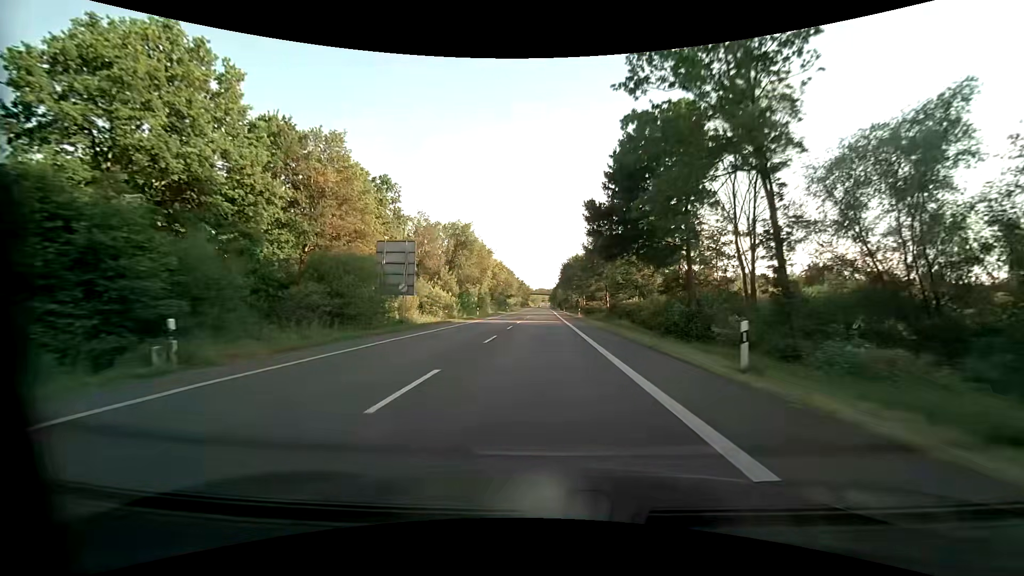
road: primary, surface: asphalt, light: Day
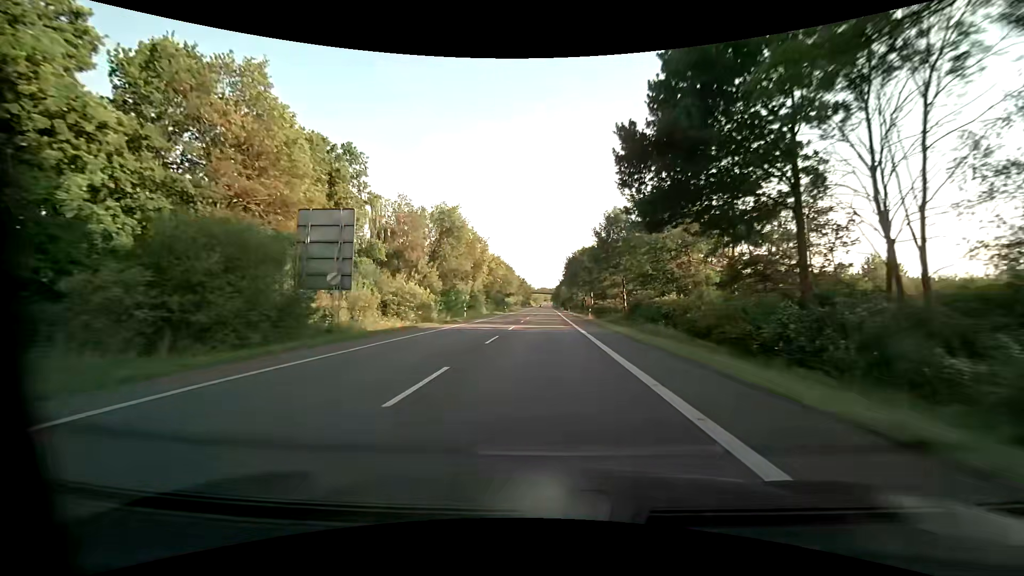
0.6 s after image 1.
(0.0, +11.4) m; 0°
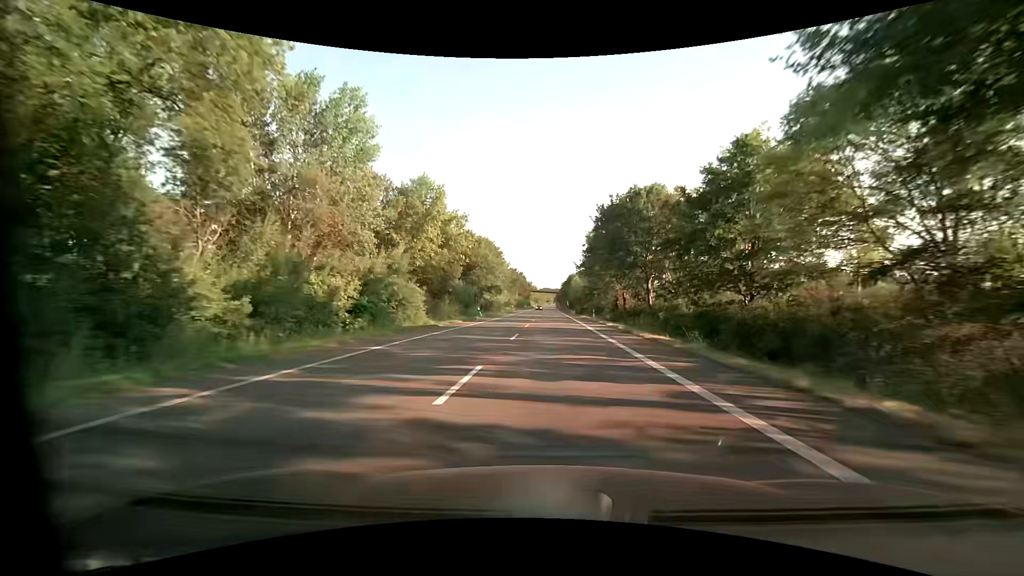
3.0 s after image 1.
(-0.3, +44.5) m; -1°
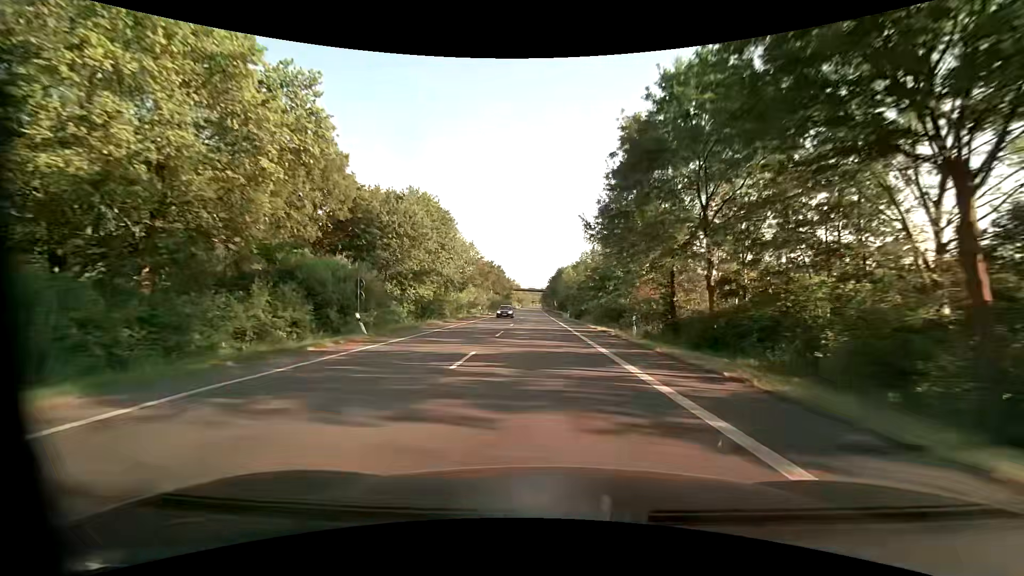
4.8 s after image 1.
(+0.7, +32.3) m; +2°
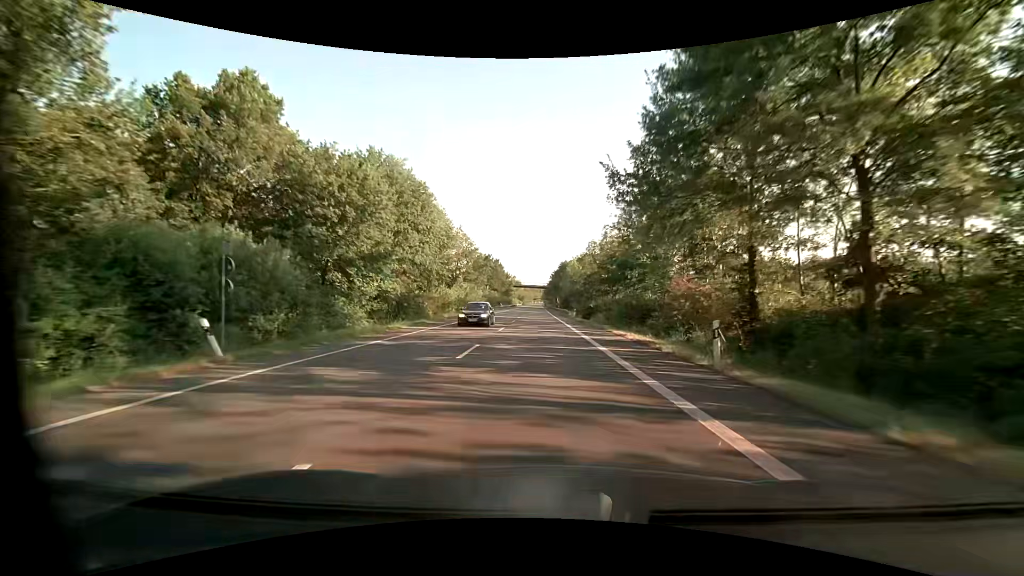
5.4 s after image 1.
(-0.1, +10.6) m; -1°
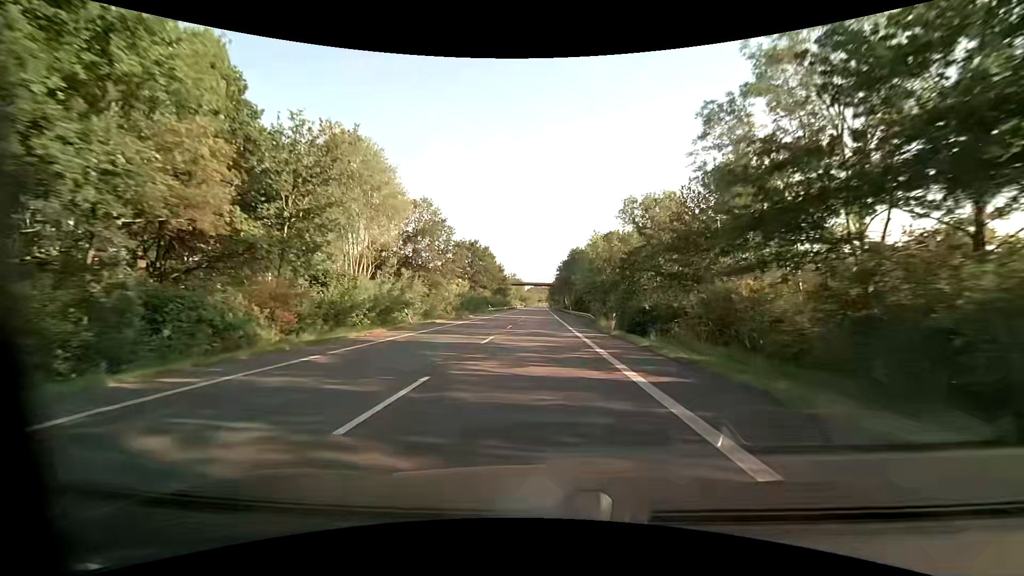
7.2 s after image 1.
(+0.1, +31.3) m; 0°
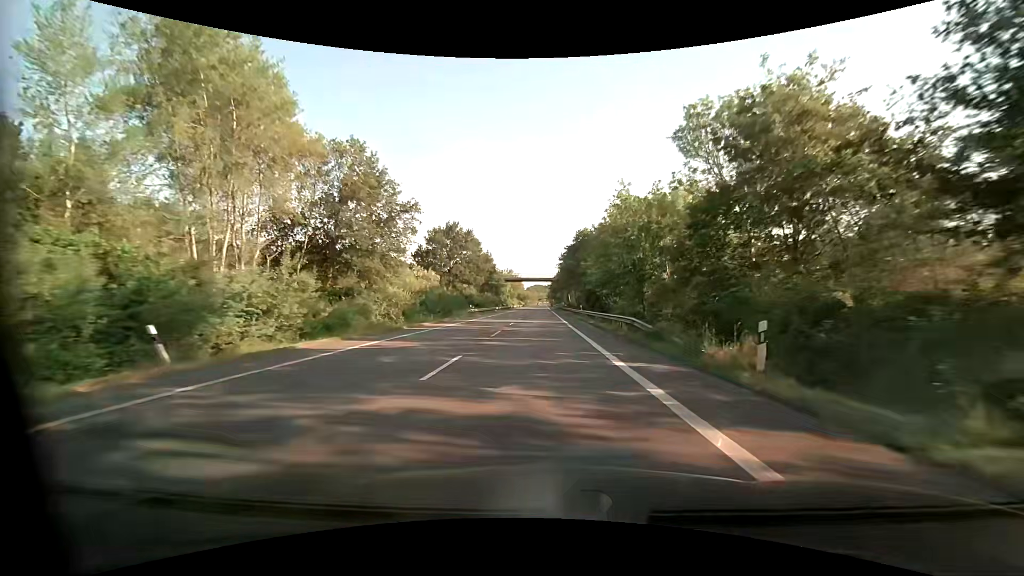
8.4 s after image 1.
(0.0, +20.6) m; 0°
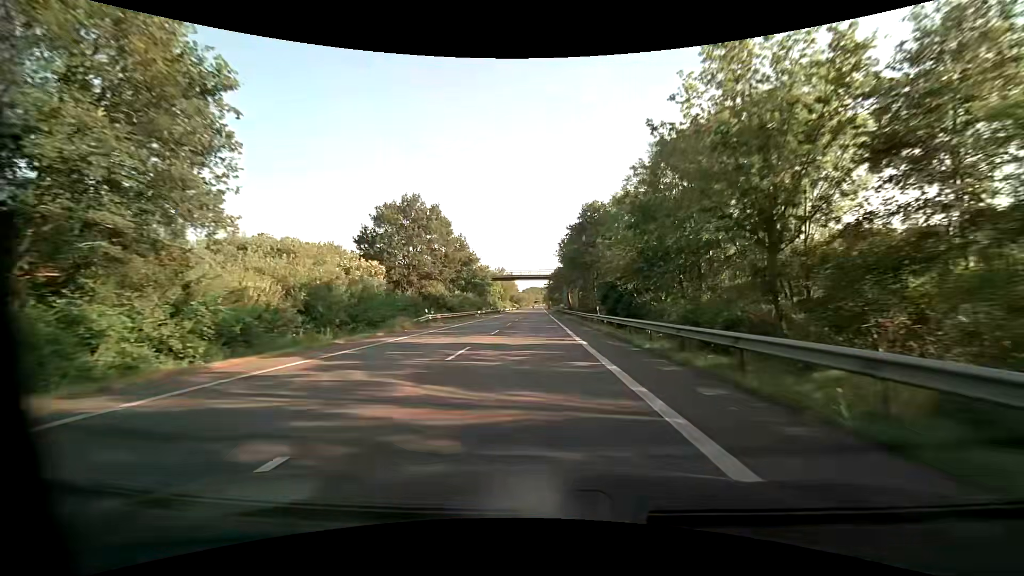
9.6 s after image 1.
(+0.2, +20.5) m; +1°
(0, +10) (0, +20) (0, +30) (0, +40) (0, +50) (0, +60) (0, +70) (0, +80) (0, +90) (0, +100) m
